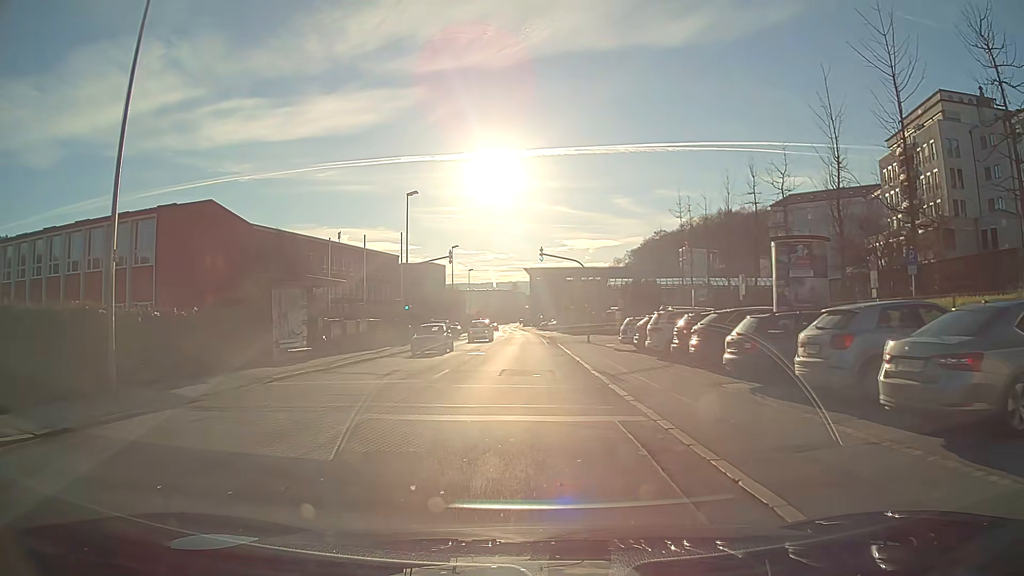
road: tertiary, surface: asphalt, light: Day
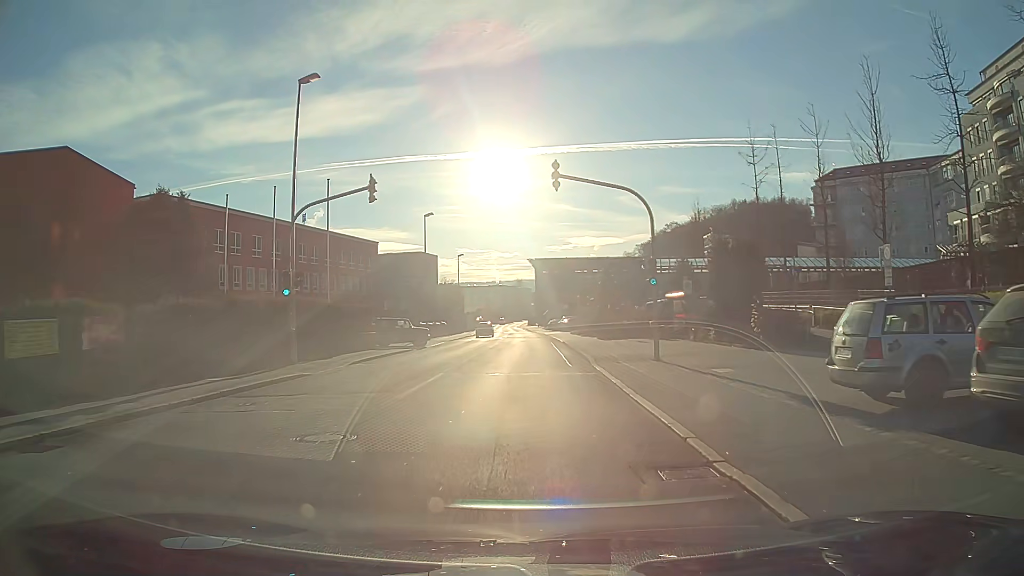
(-0.1, +22.5) m; -1°
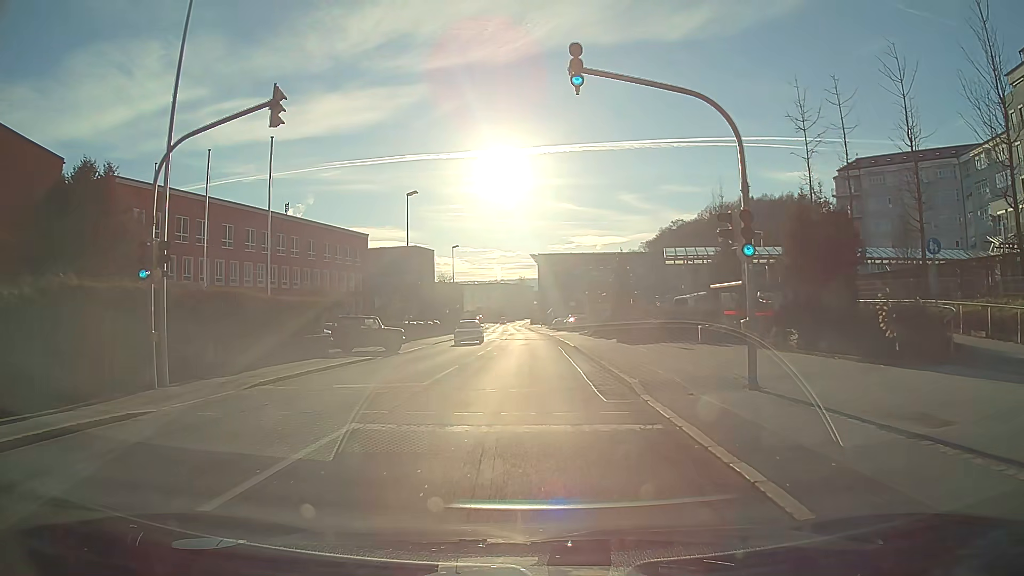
(0.0, +8.9) m; 0°
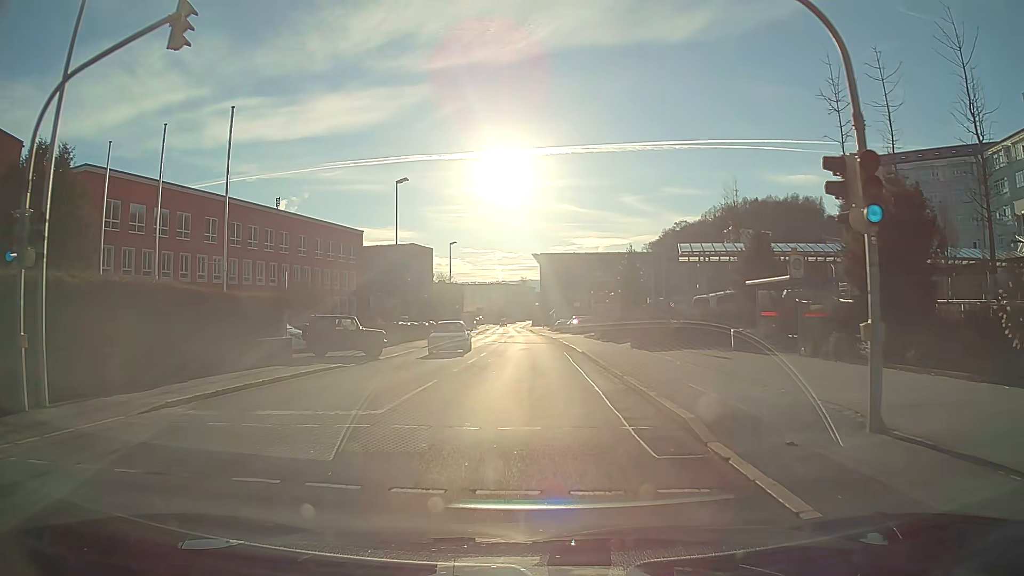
(0.0, +4.5) m; 0°
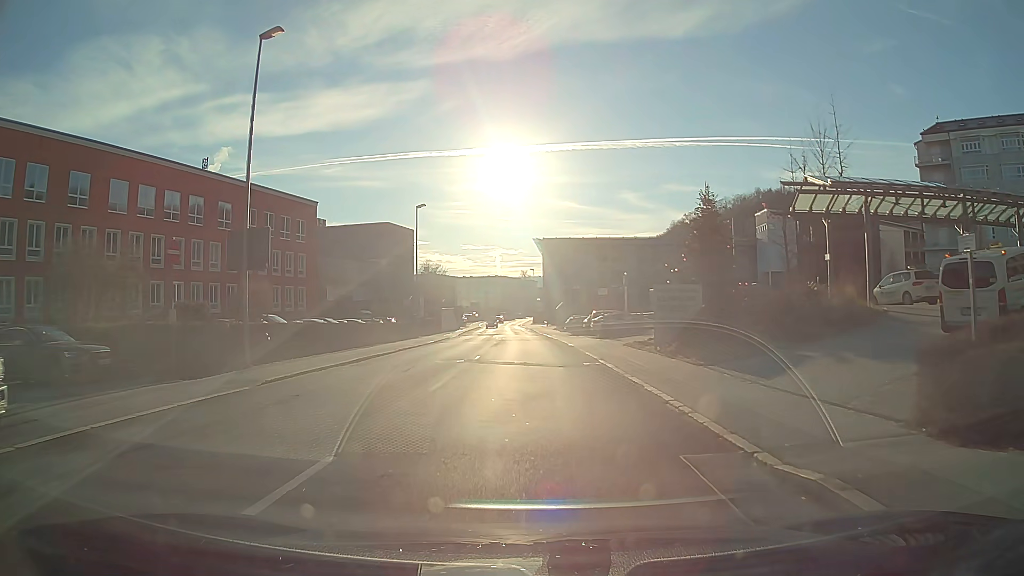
(0.0, +22.8) m; 0°
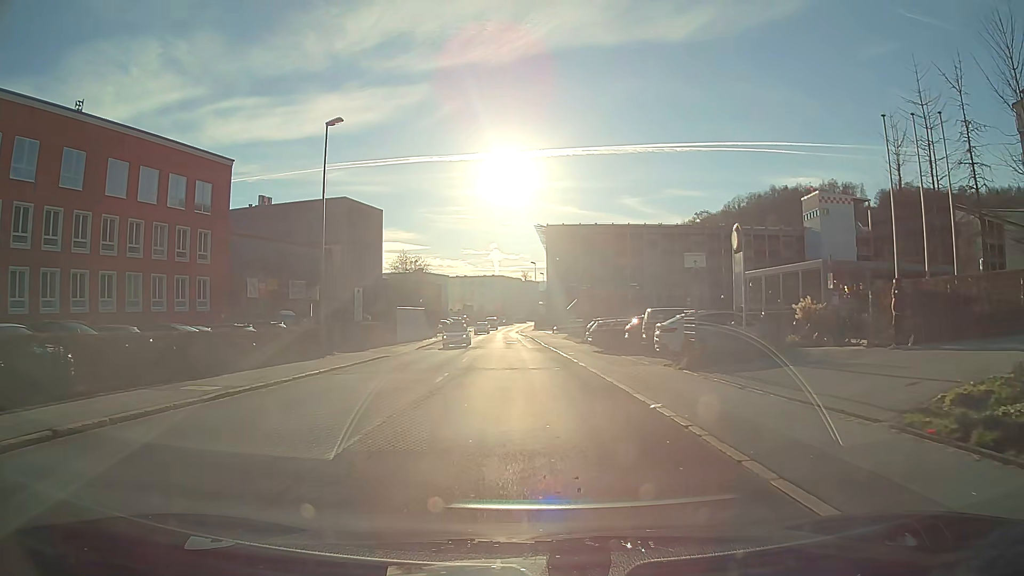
(0.0, +24.1) m; -1°
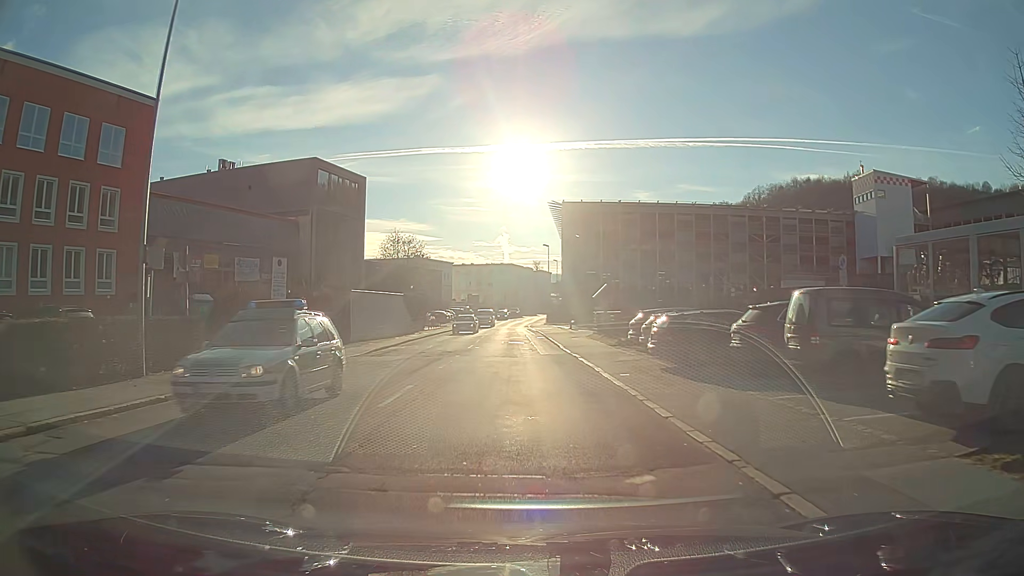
(-0.1, +14.9) m; -1°
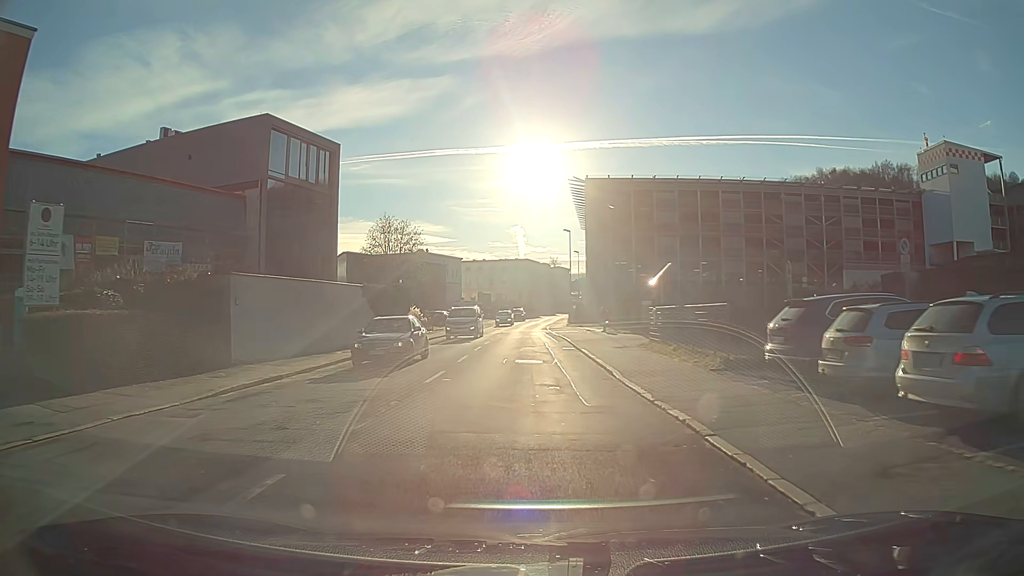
(-0.2, +15.4) m; -1°
(0, +10) (0, +20) (0, +30) (0, +40) (0, +50) (0, +60) (0, +70) (+1, +80) (+1, +90) (+2, +100) m
